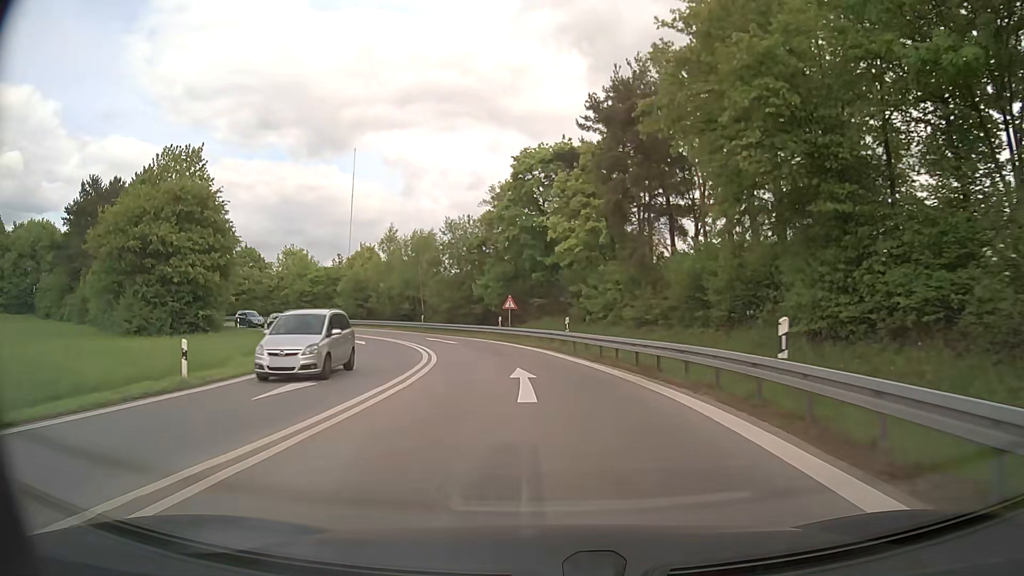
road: motorway_link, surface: asphalt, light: Day
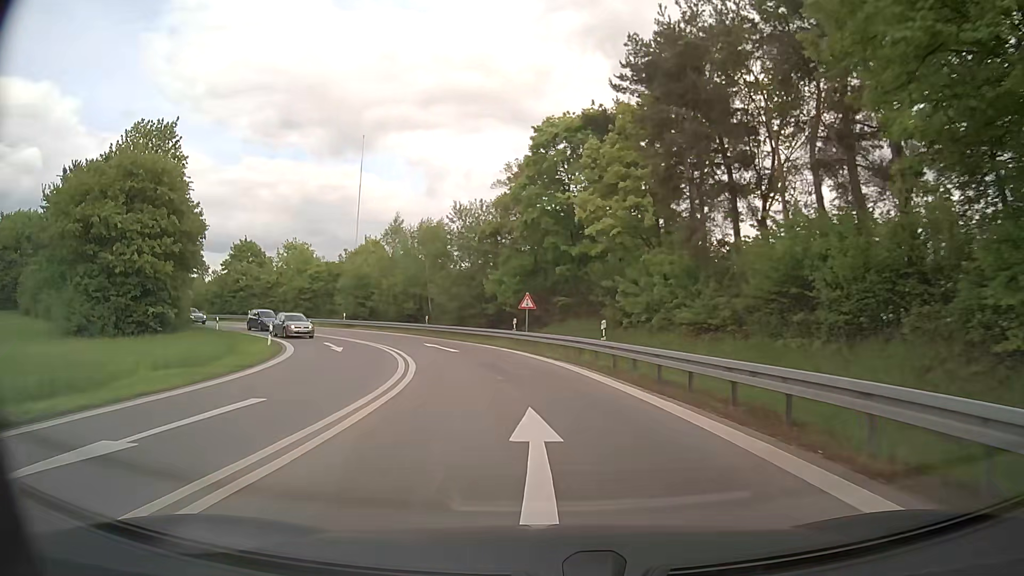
(0.0, +7.6) m; -1°
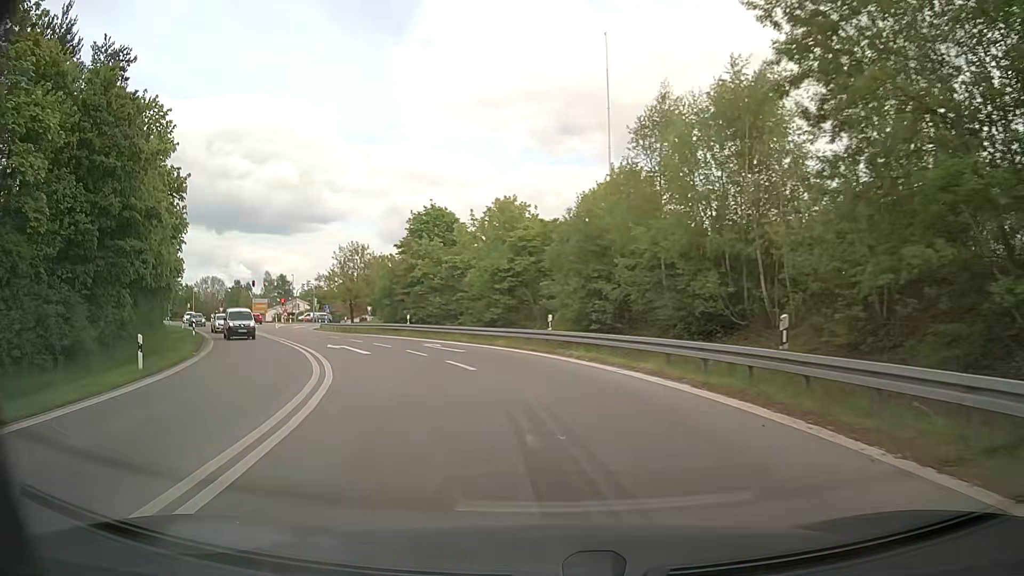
(-6.3, +34.4) m; -24°
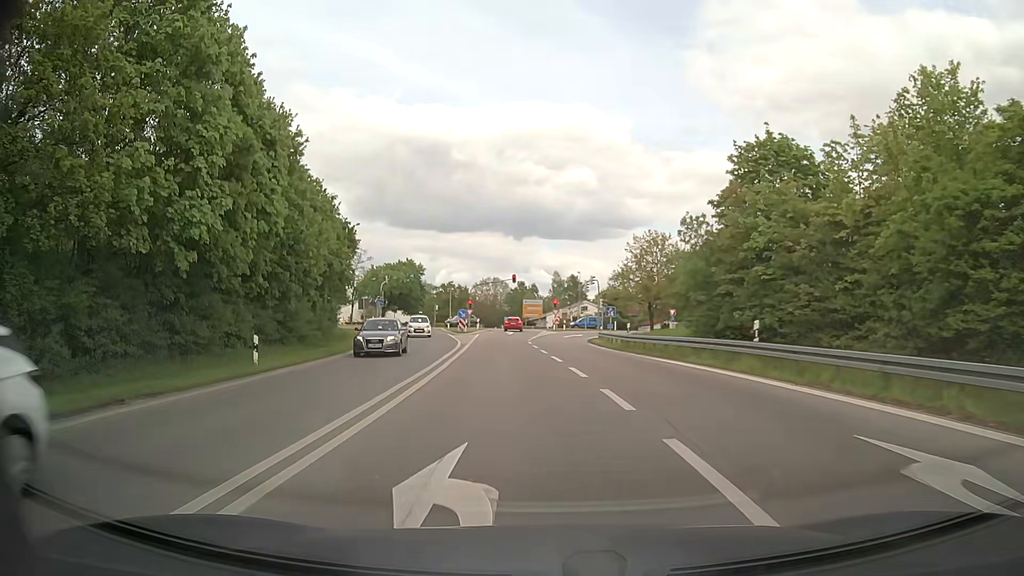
(-5.4, +23.8) m; -26°
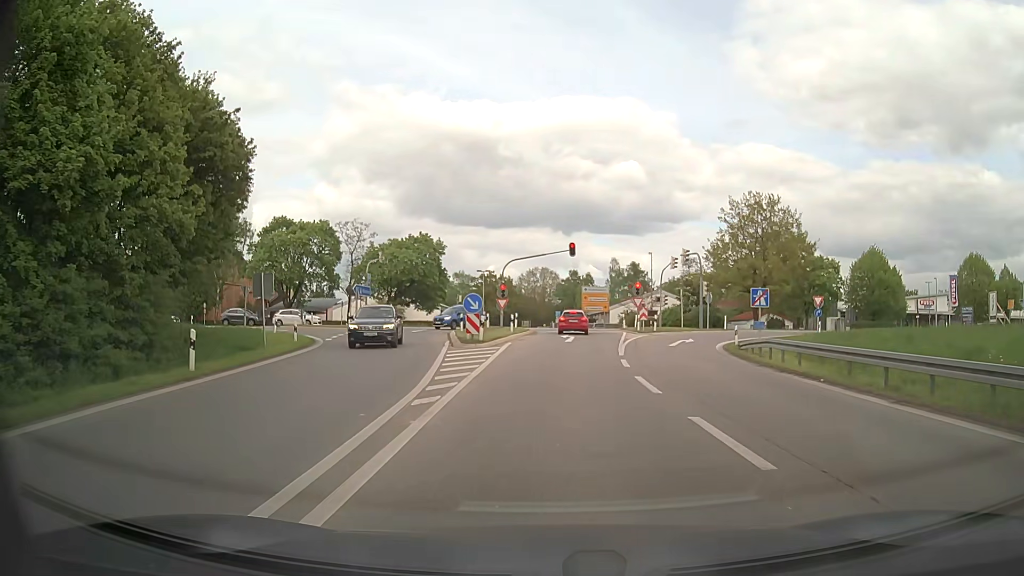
(-1.9, +27.9) m; -4°
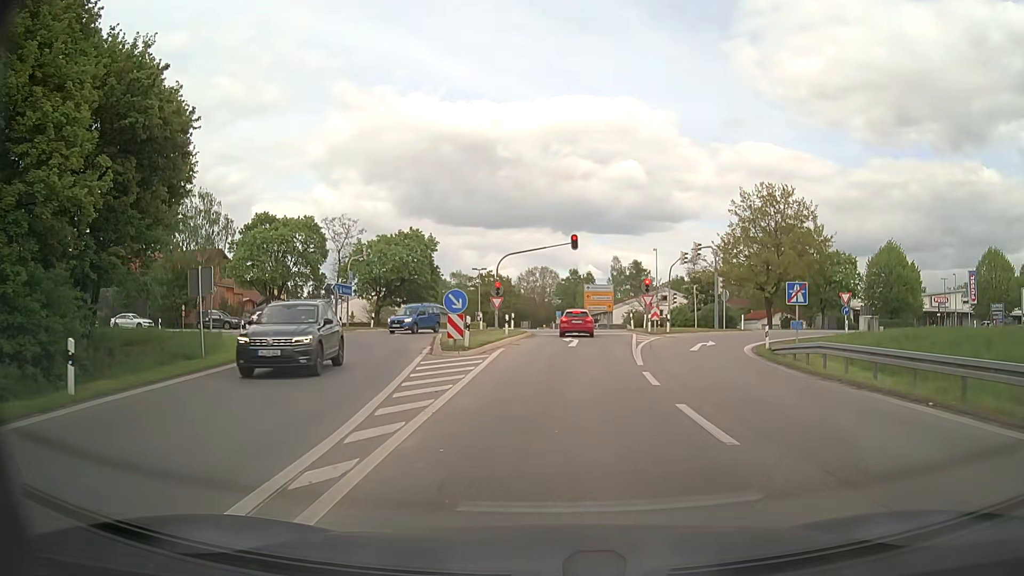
(0.0, +4.8) m; -1°
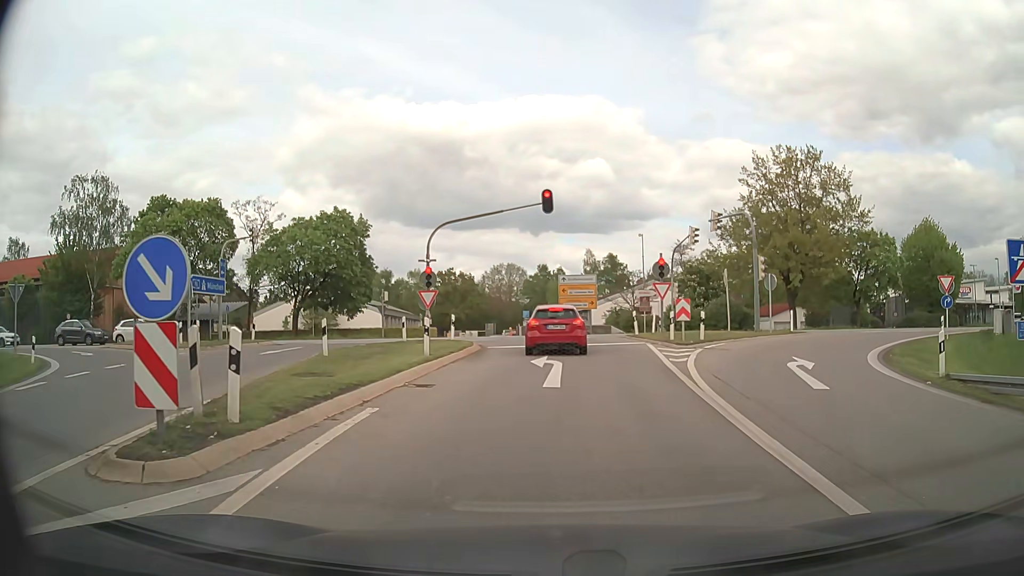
(+0.4, +15.2) m; +3°
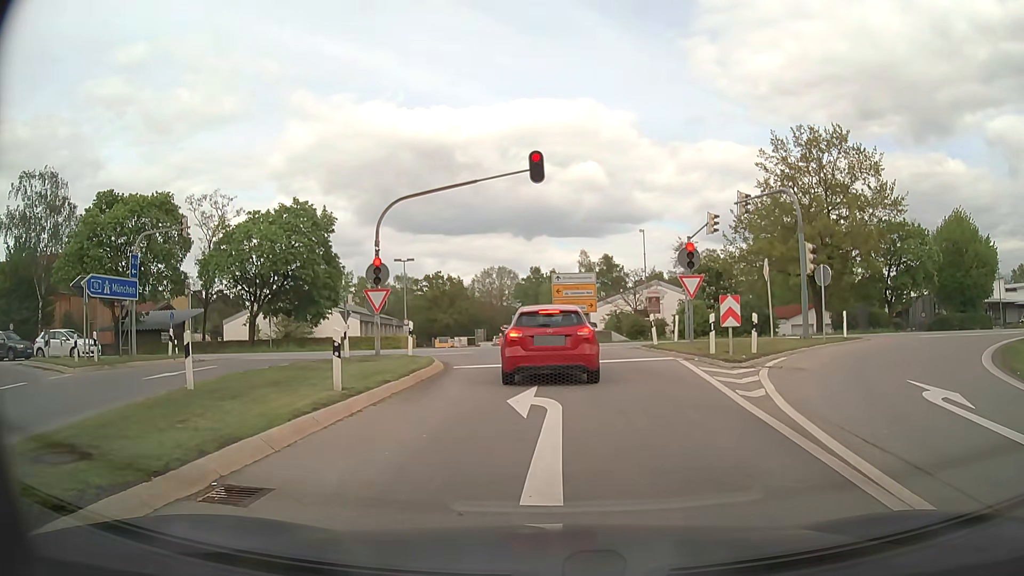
(+0.1, +7.0) m; +2°
(0, +10) (0, +20) (-4, +29) (-12, +34) (-22, +35) (-32, +34) (-42, +33) (-52, +32) (-62, +31) (-72, +30) m
